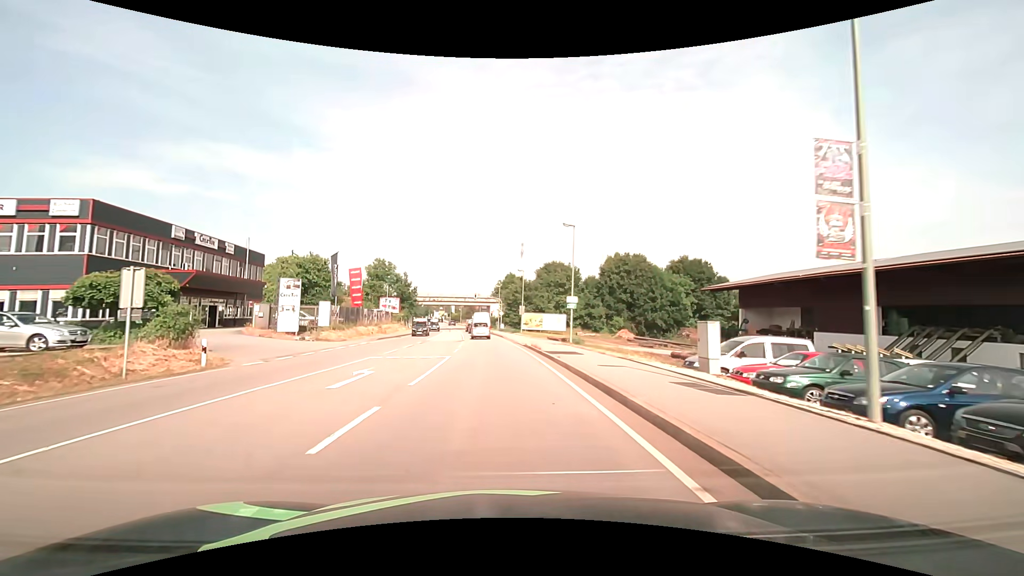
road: primary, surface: asphalt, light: Day
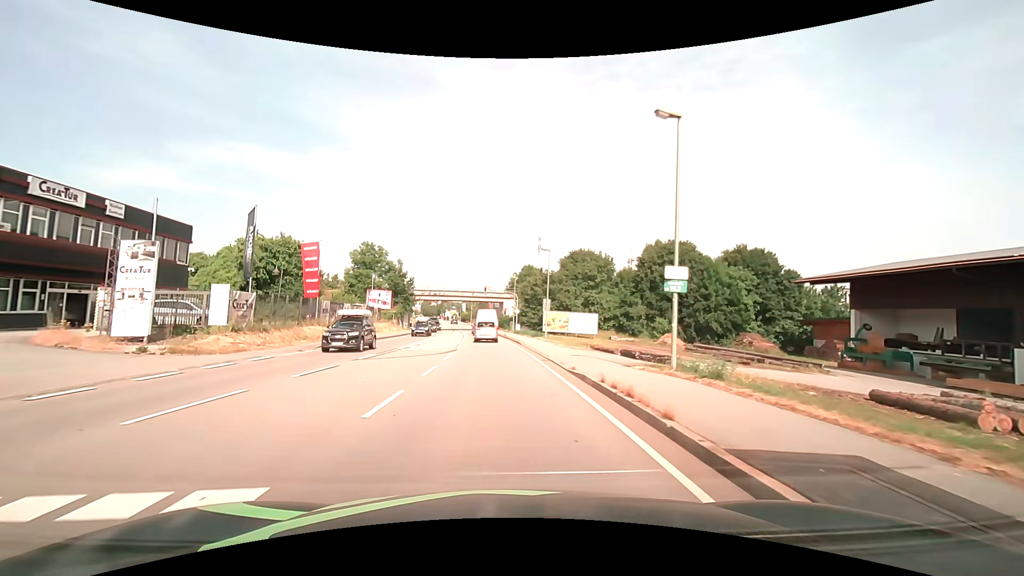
(-0.2, +17.4) m; -1°
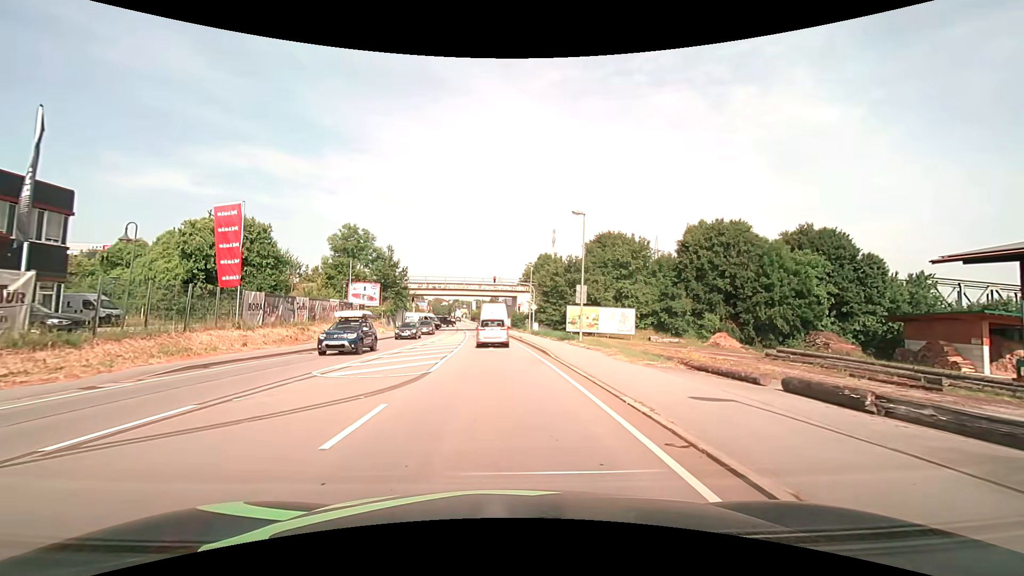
(-0.2, +13.5) m; -2°
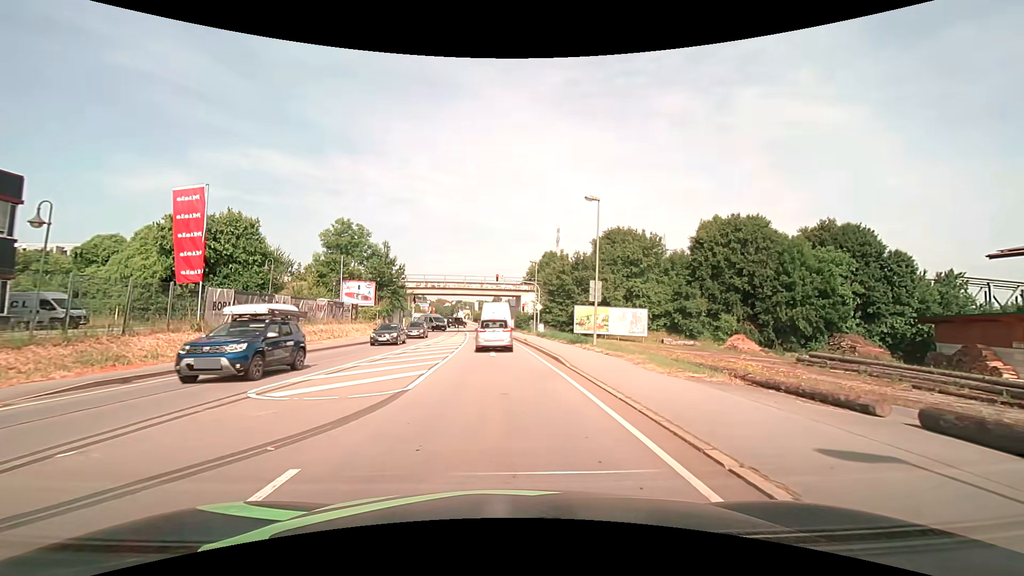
(0.0, +3.6) m; -1°
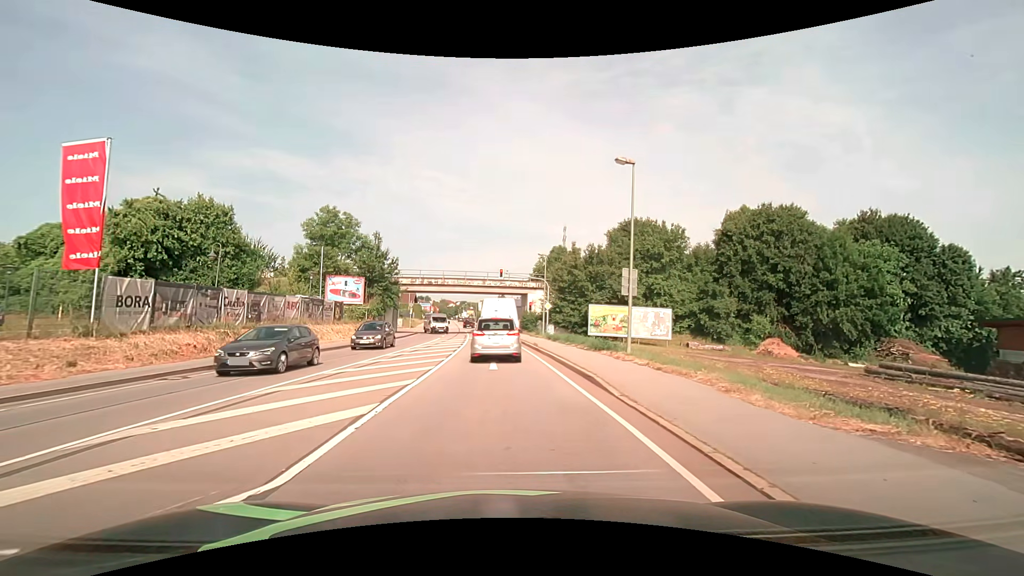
(0.0, +6.1) m; 0°
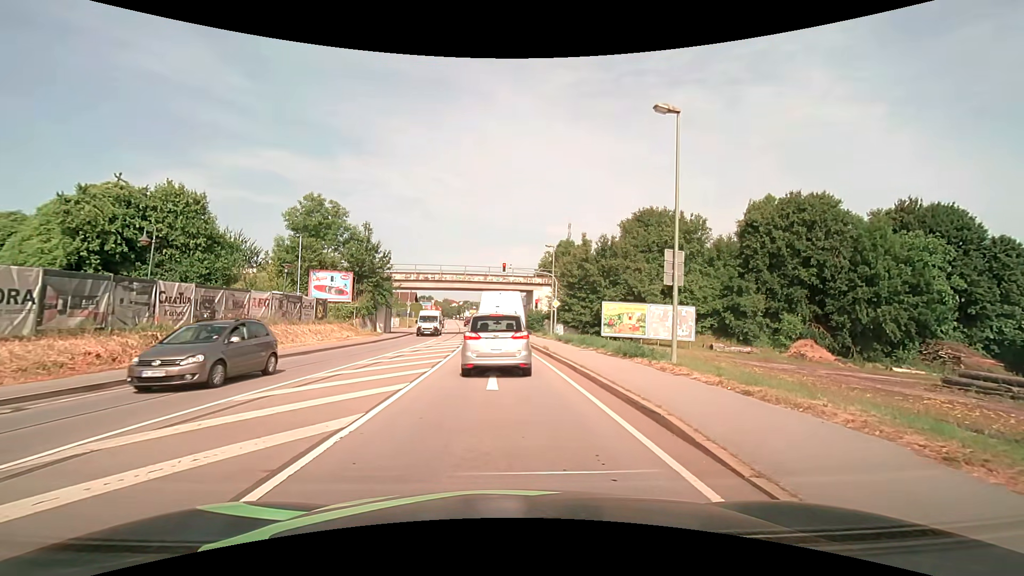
(0.0, +4.8) m; 0°
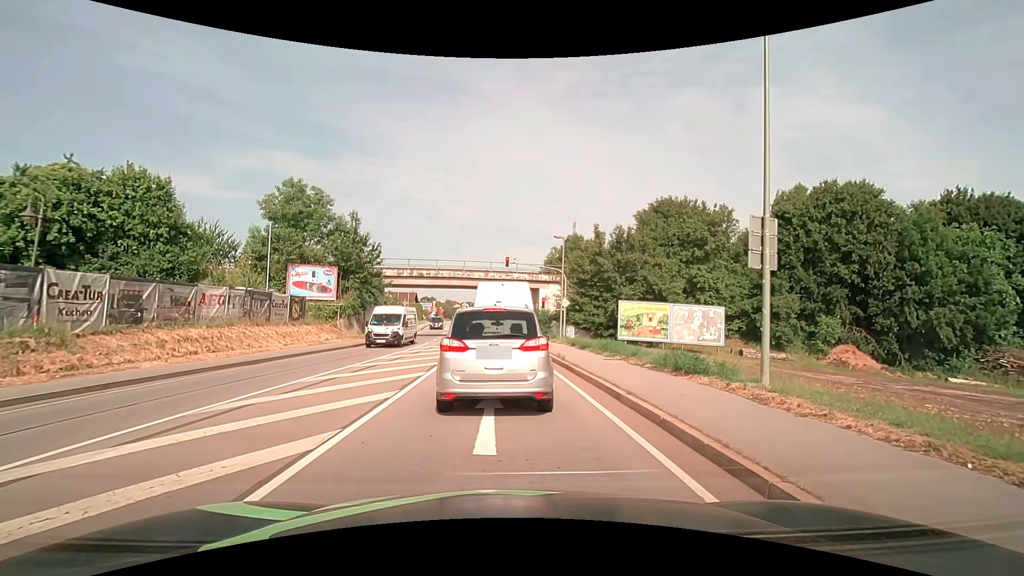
(0.0, +4.8) m; 0°
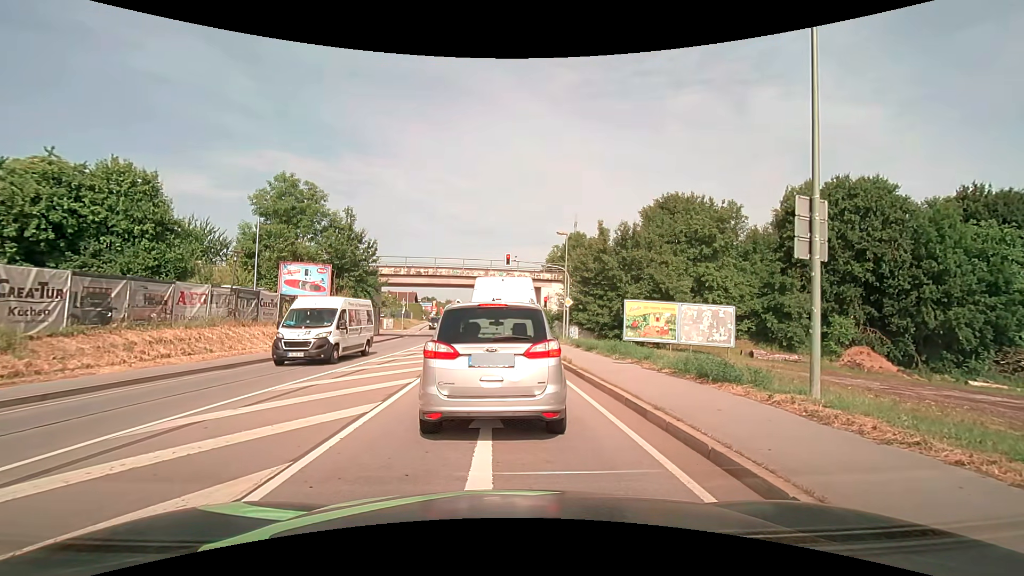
(0.0, +1.4) m; -2°
(0, +10) (0, +20) (0, +30) (0, +40) (-1, +50) (-1, +60) (-2, +70) (-3, +80) (-3, +90) (-4, +100) m
